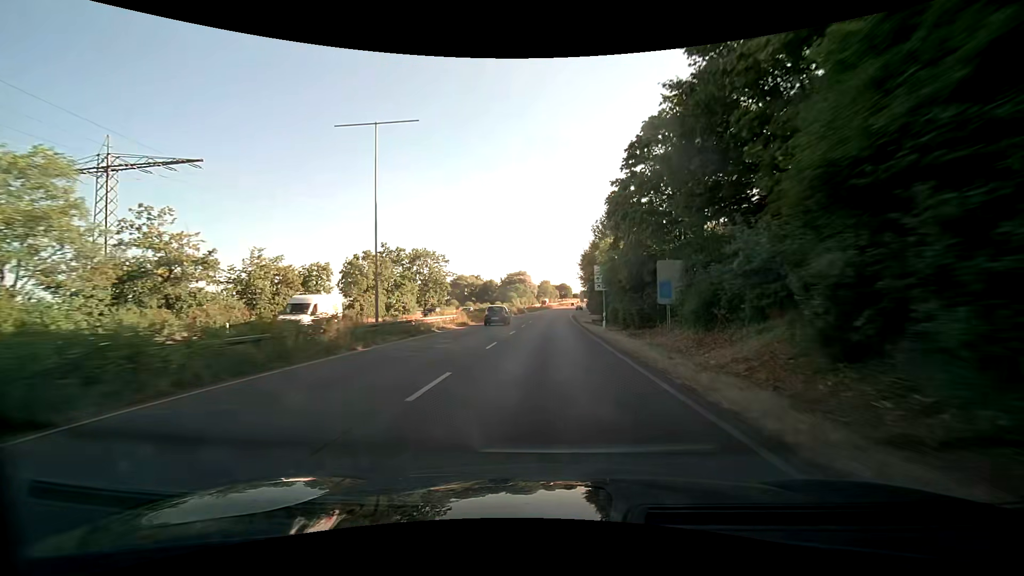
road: trunk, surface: asphalt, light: Day
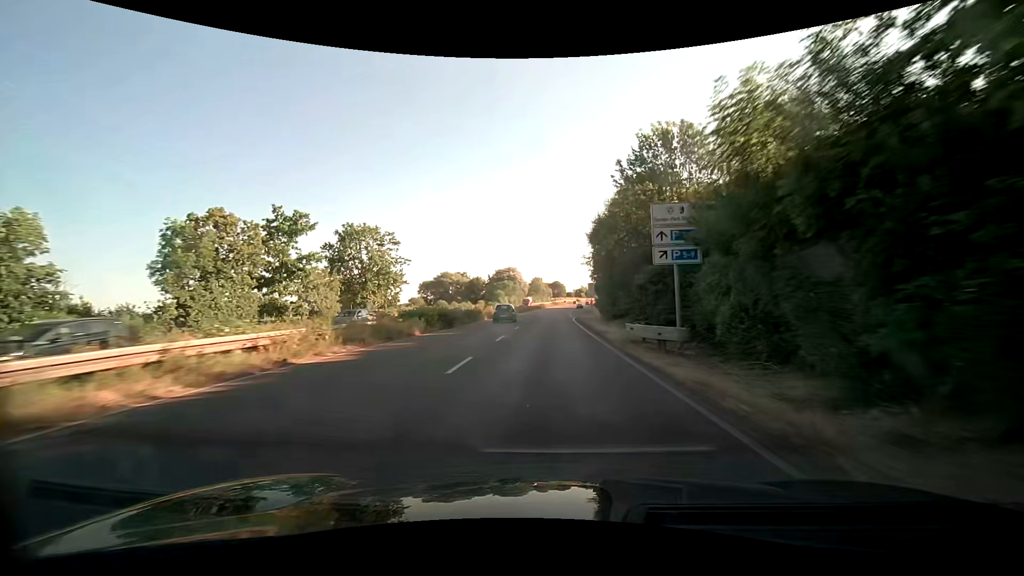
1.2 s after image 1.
(+0.2, +24.3) m; +1°
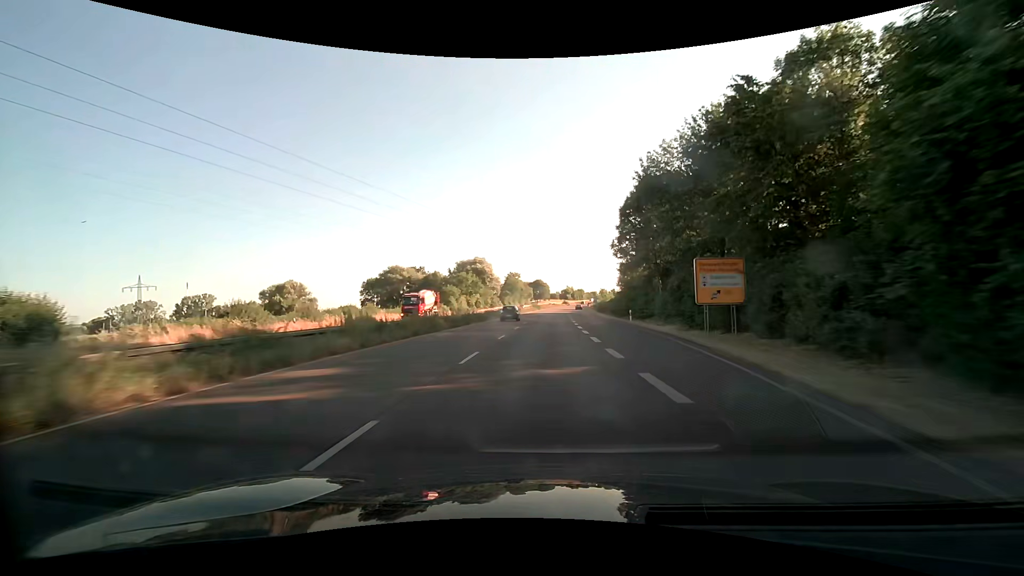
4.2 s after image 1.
(+1.5, +61.2) m; +2°
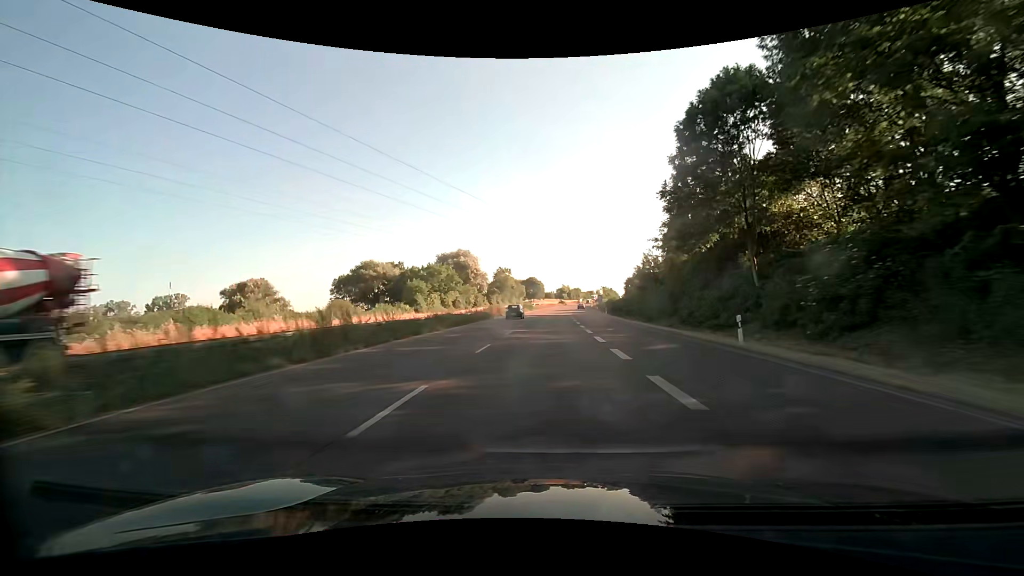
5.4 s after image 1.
(+0.2, +24.6) m; 0°
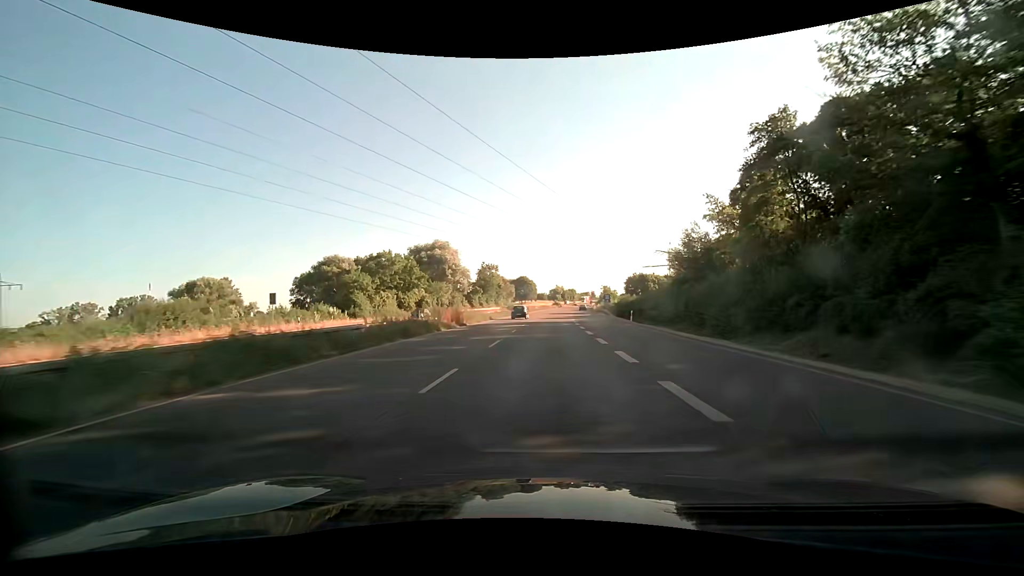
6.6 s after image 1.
(+0.2, +24.6) m; +1°
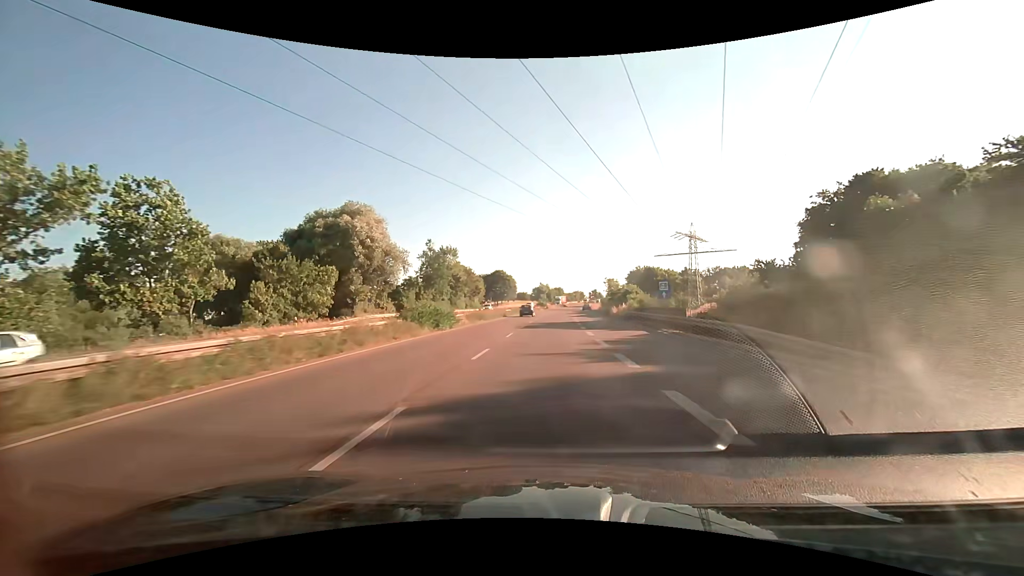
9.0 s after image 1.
(+0.7, +49.2) m; +2°
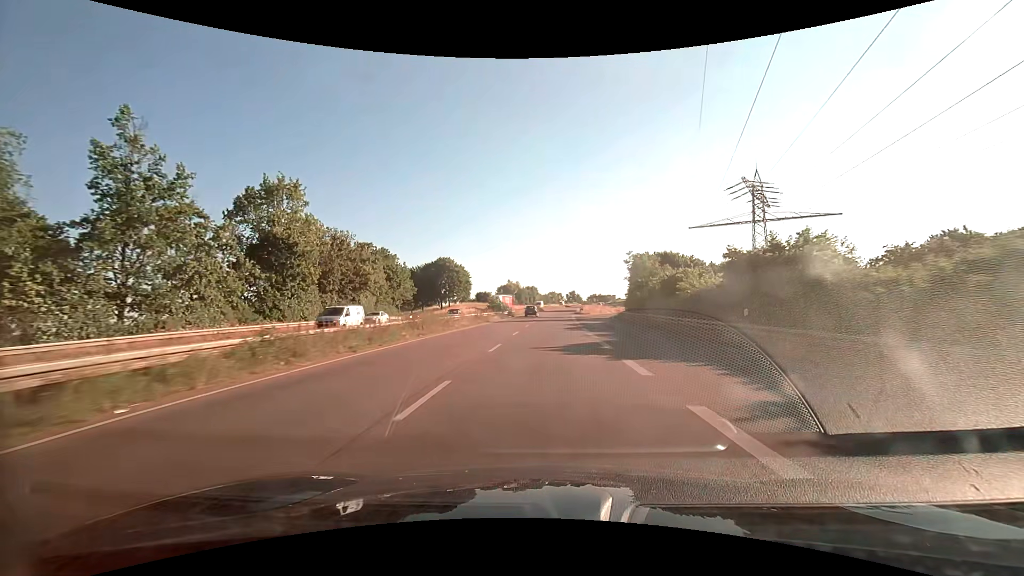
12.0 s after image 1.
(+1.7, +61.4) m; +3°
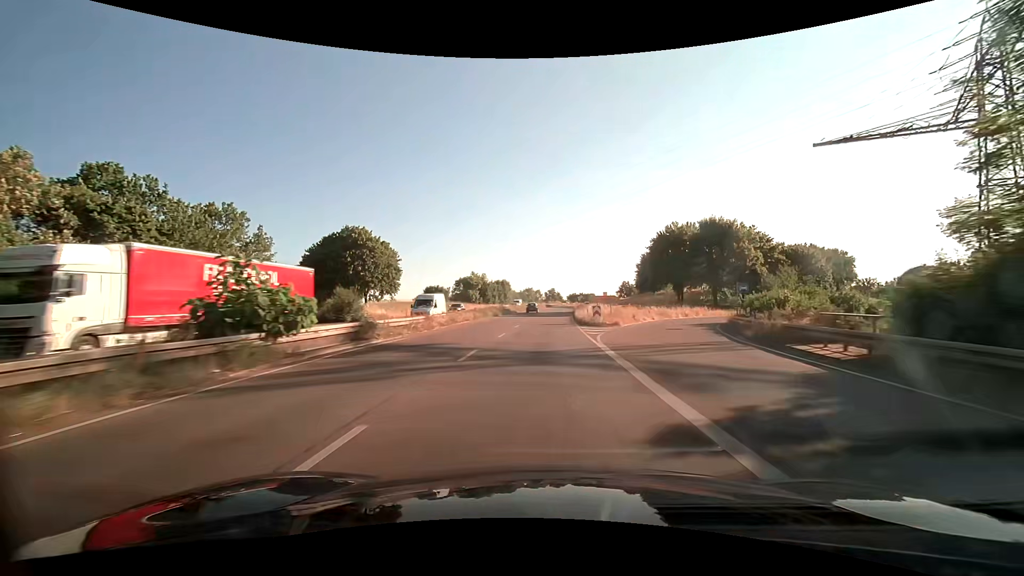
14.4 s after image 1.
(+1.1, +49.2) m; +3°
